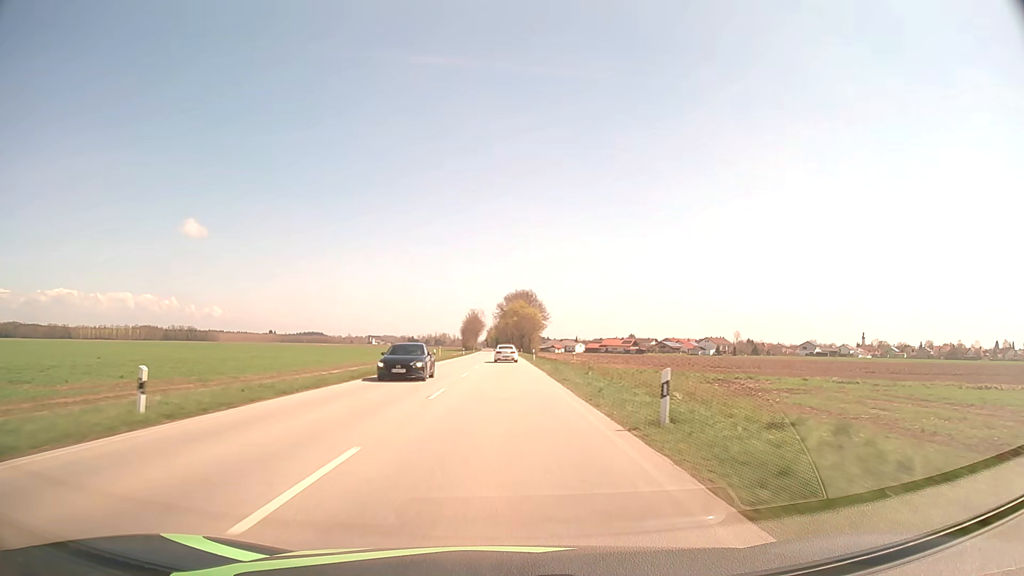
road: secondary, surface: asphalt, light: Day
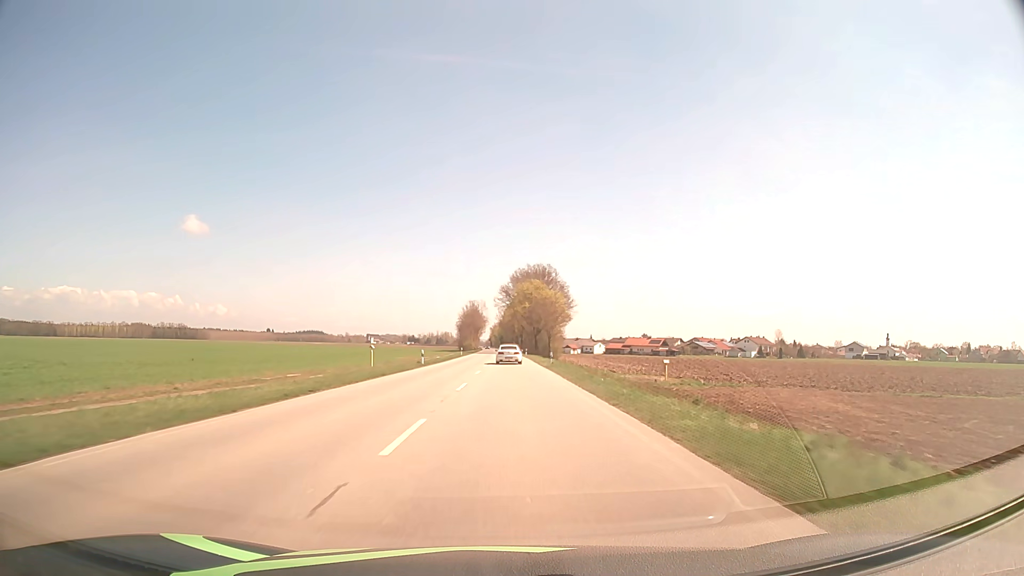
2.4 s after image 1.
(-0.3, +57.3) m; 0°
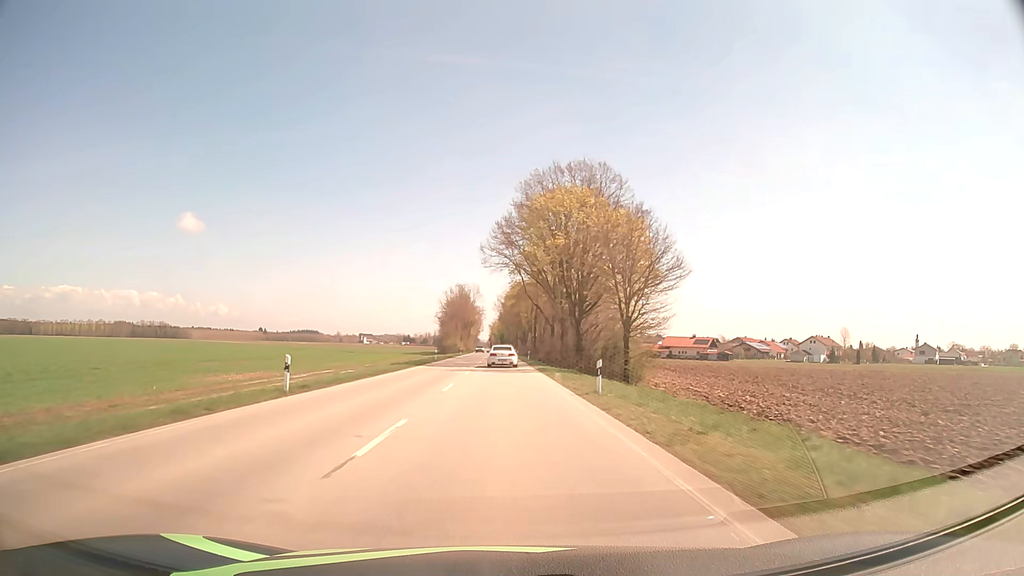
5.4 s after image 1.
(+0.2, +72.9) m; 0°
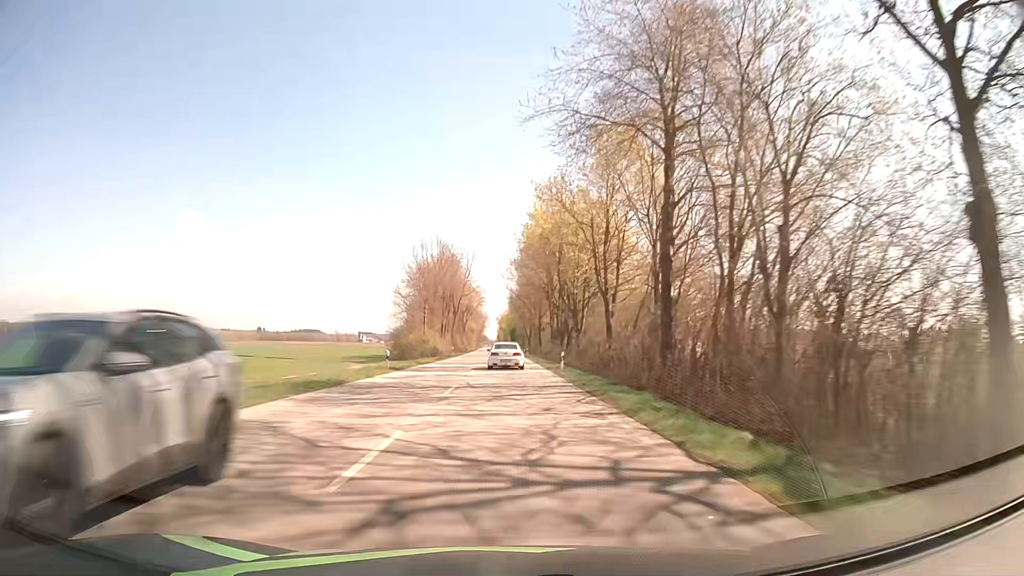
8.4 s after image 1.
(-0.9, +74.8) m; -1°
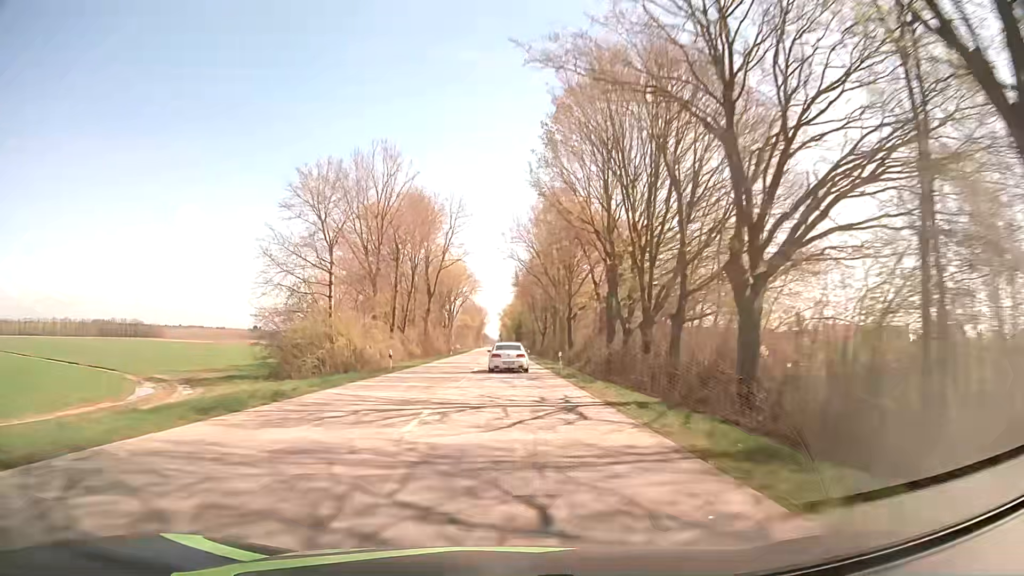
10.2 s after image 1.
(0.0, +44.0) m; 0°
(0, +10) (0, +20) (0, +30) (0, +40) (0, +50) (0, +60) (0, +70) (0, +80) (0, +90) (0, +100) m
